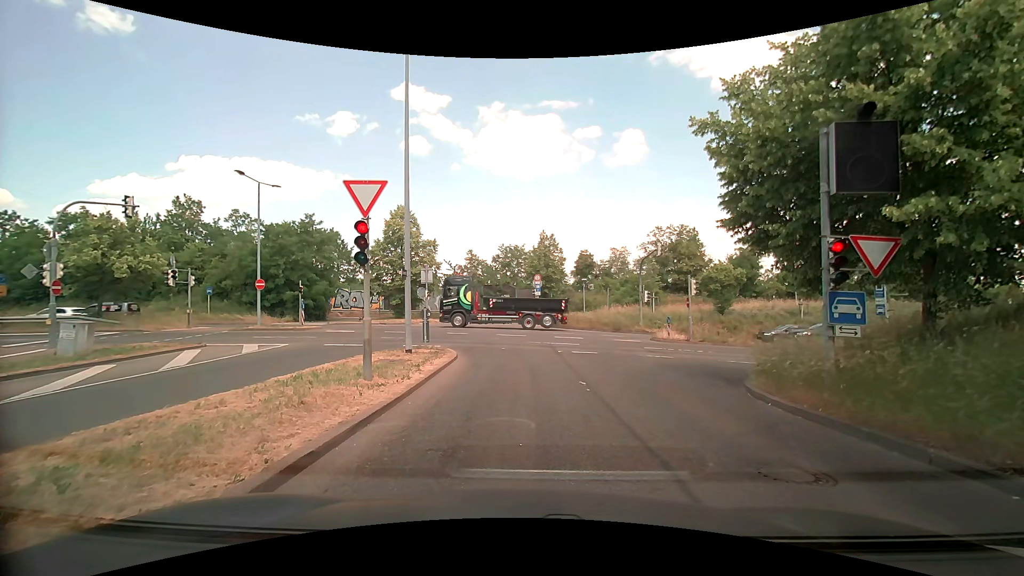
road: tertiary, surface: asphalt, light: Day
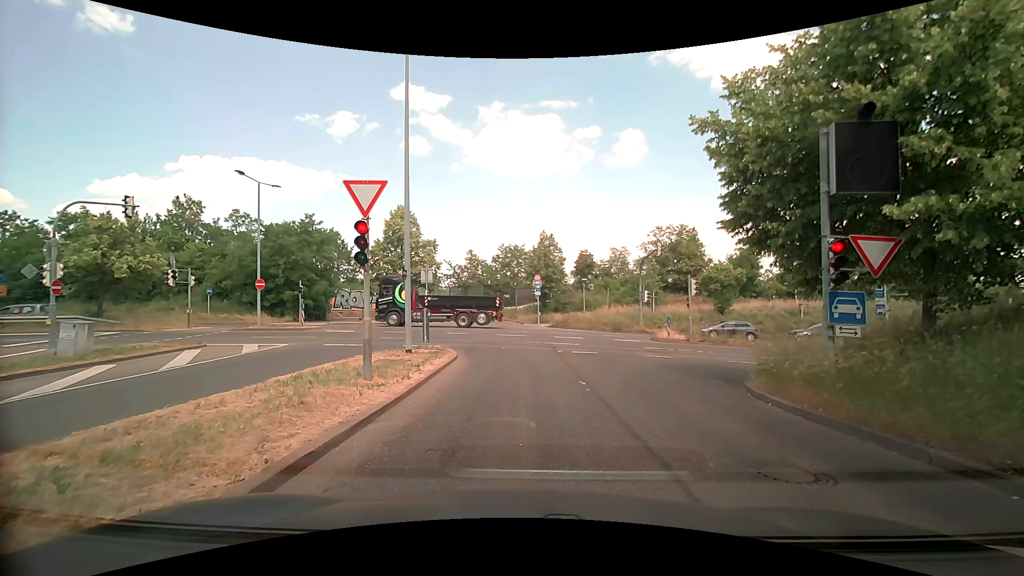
(0.0, 0.0) m; 0°
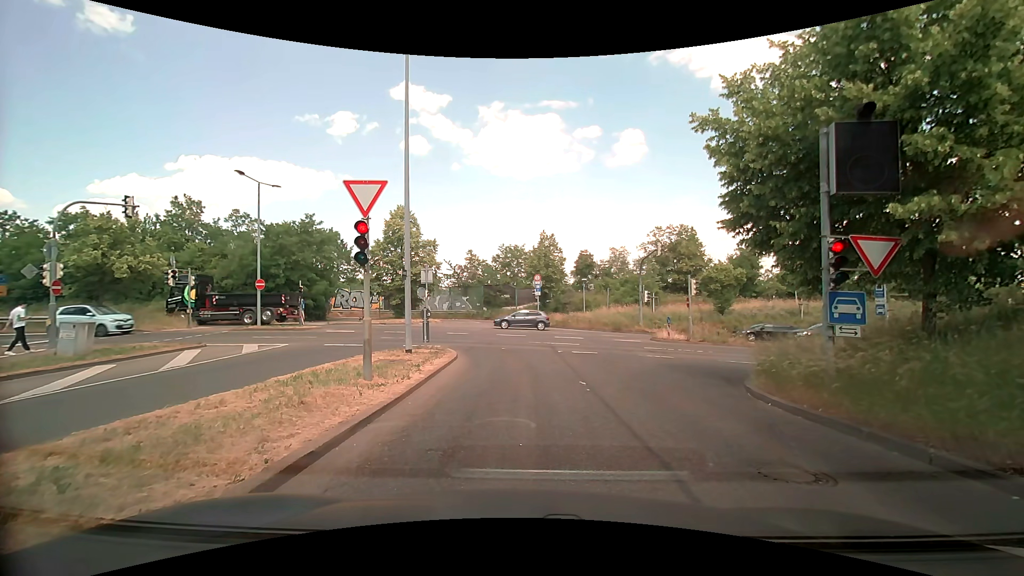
(0.0, 0.0) m; 0°
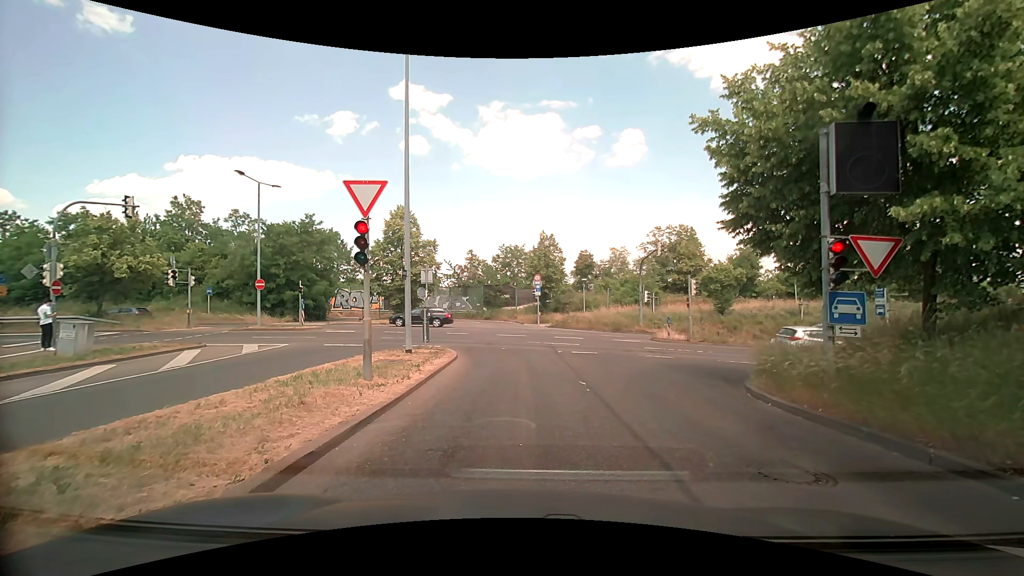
(0.0, 0.0) m; 0°
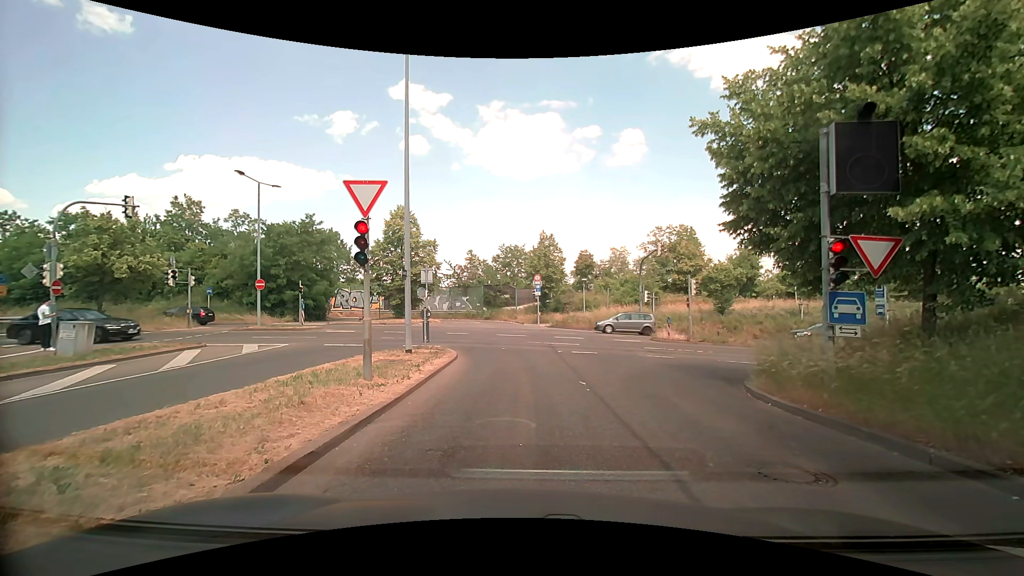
(0.0, 0.0) m; 0°
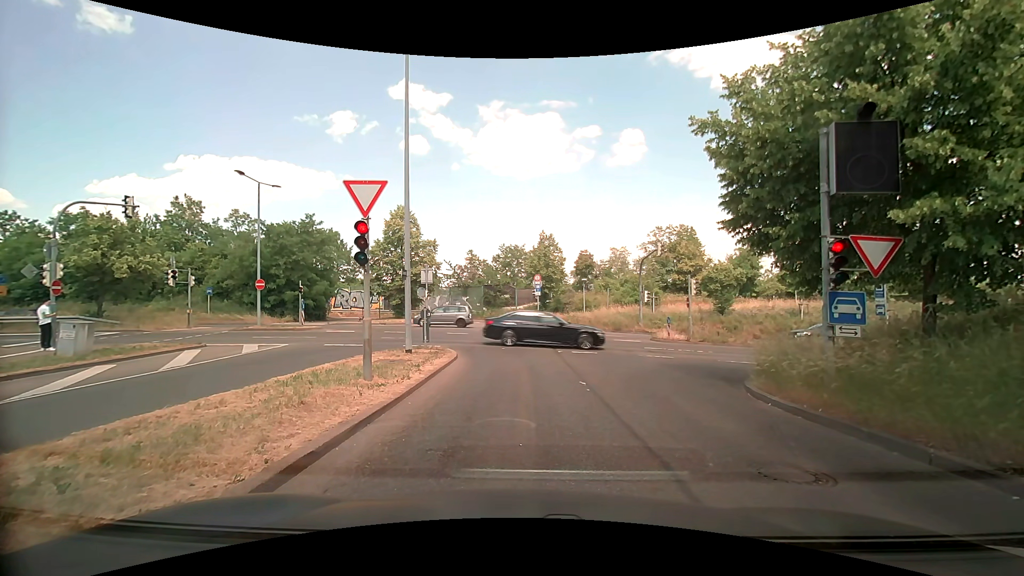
(0.0, 0.0) m; 0°
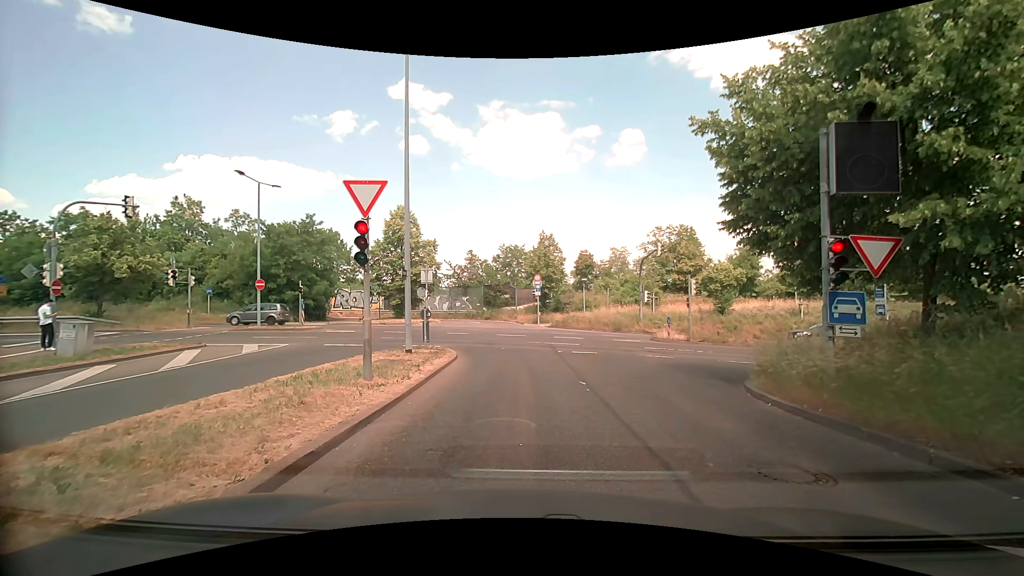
(0.0, 0.0) m; 0°
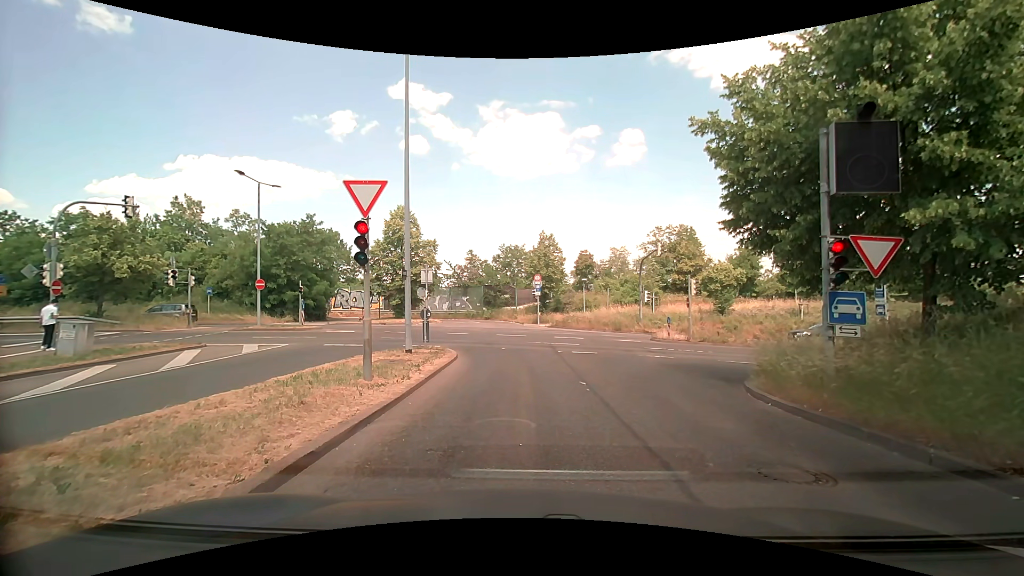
(0.0, 0.0) m; 0°
